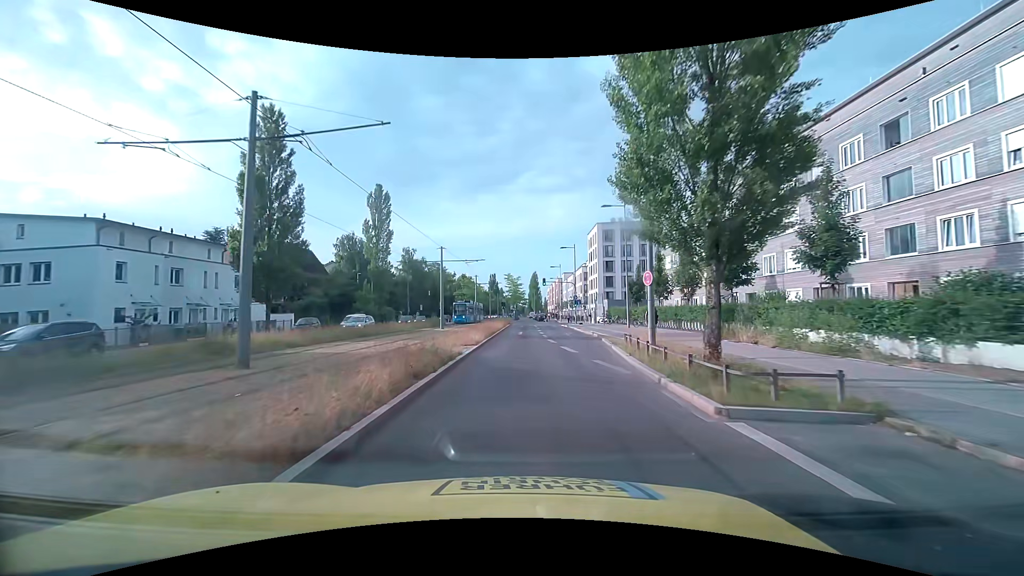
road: secondary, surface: asphalt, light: Day
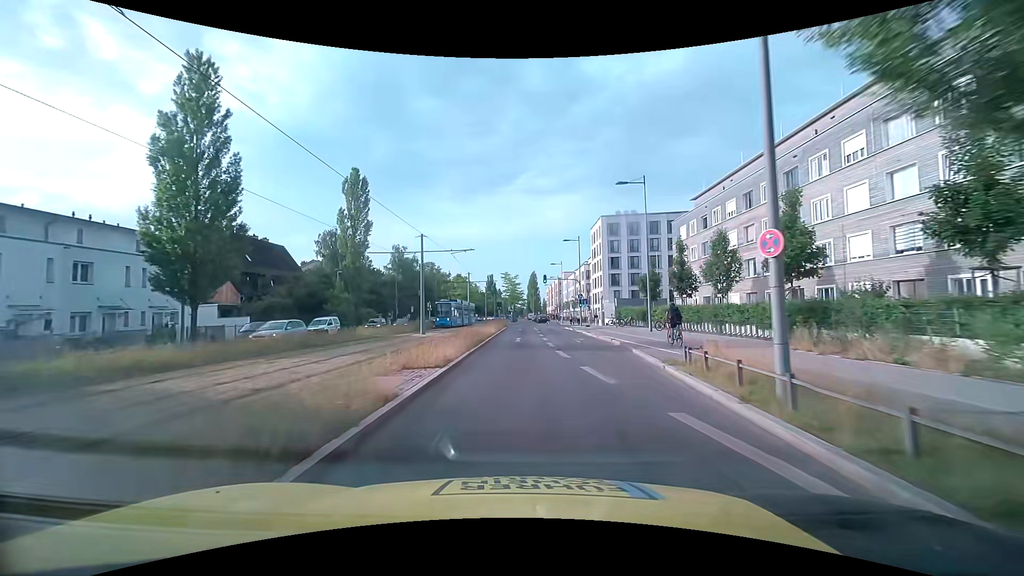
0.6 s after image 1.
(0.0, +7.6) m; 0°
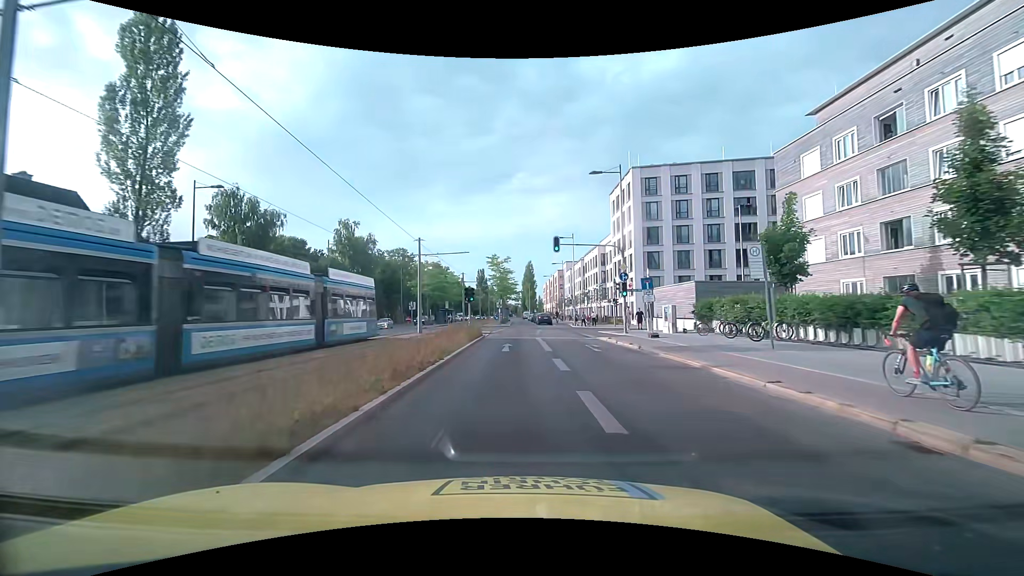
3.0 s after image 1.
(+0.1, +28.2) m; 0°
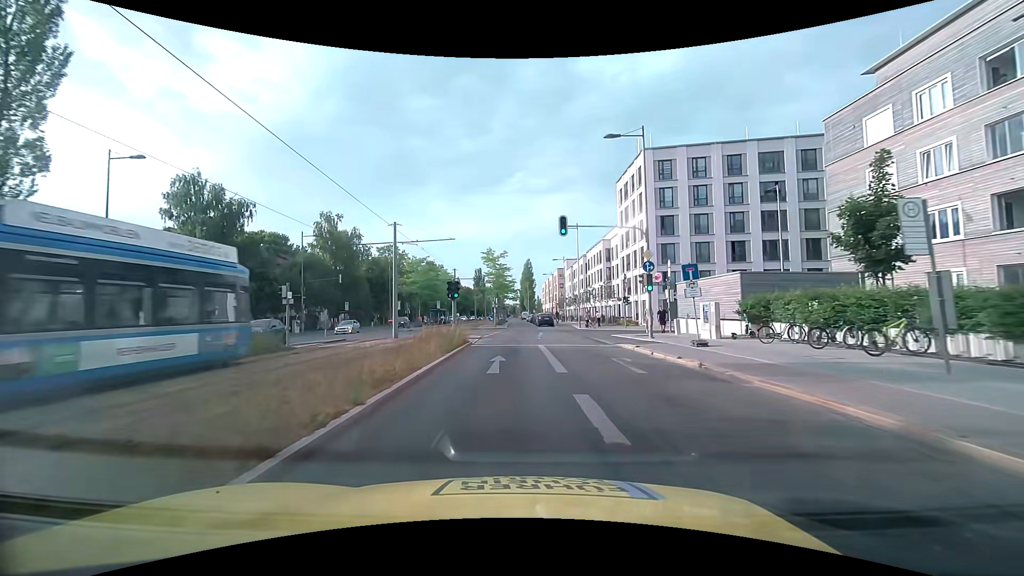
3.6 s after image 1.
(0.0, +6.6) m; +1°
(0, +10) (0, +20) (0, +30) (0, +40) (0, +50) (0, +60) (-1, +70) (-1, +80) (-1, +90) (-2, +100) m
